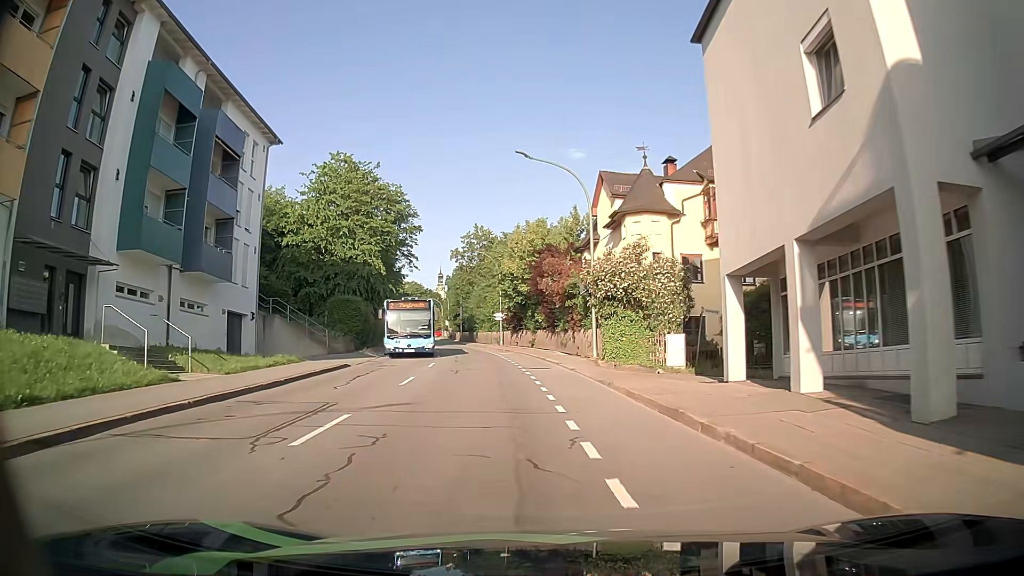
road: tertiary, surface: asphalt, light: Day
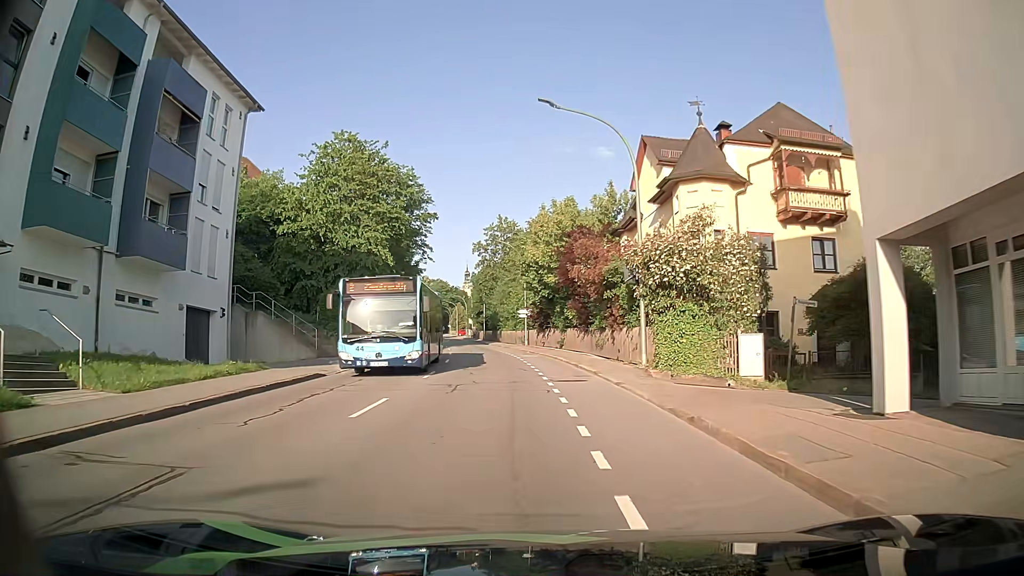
(-0.1, +6.5) m; -2°
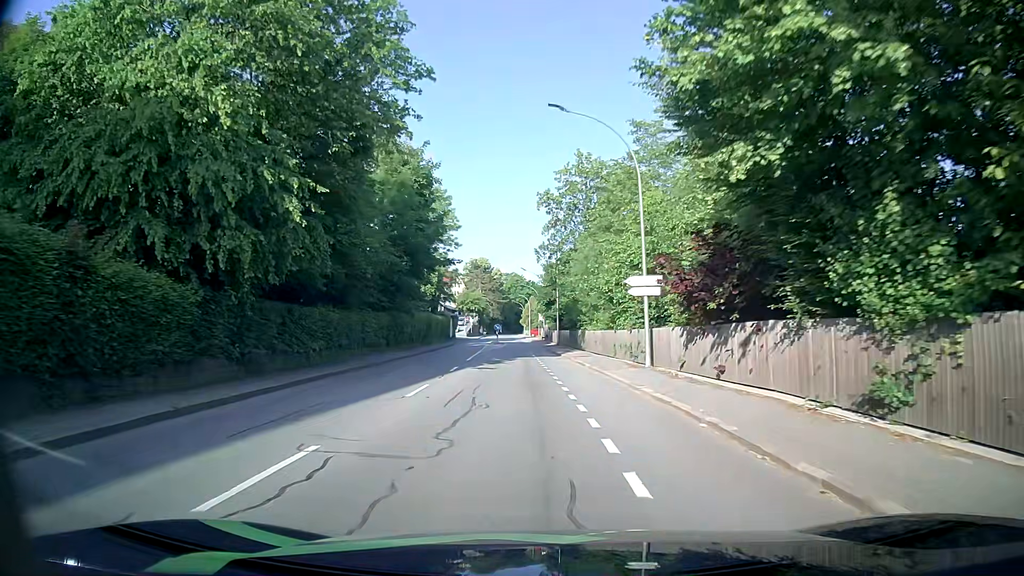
(-2.1, +33.1) m; -8°
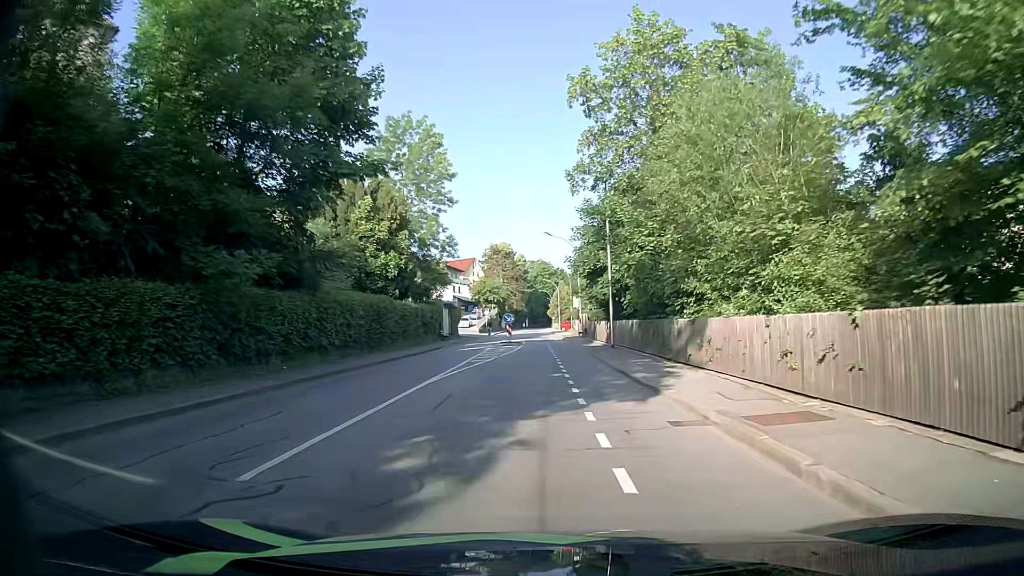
(-0.5, +25.9) m; -2°
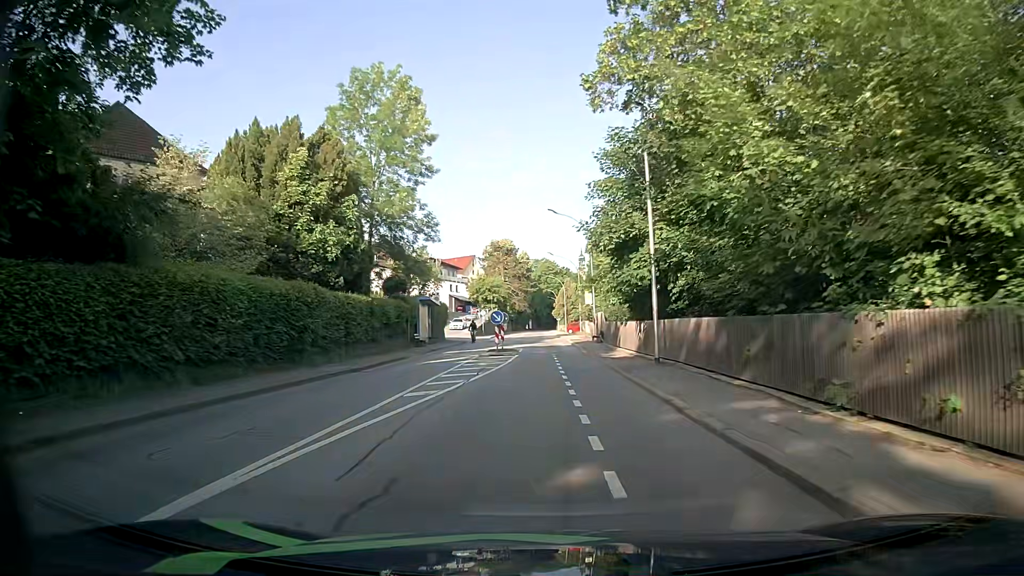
(0.0, +12.1) m; 0°
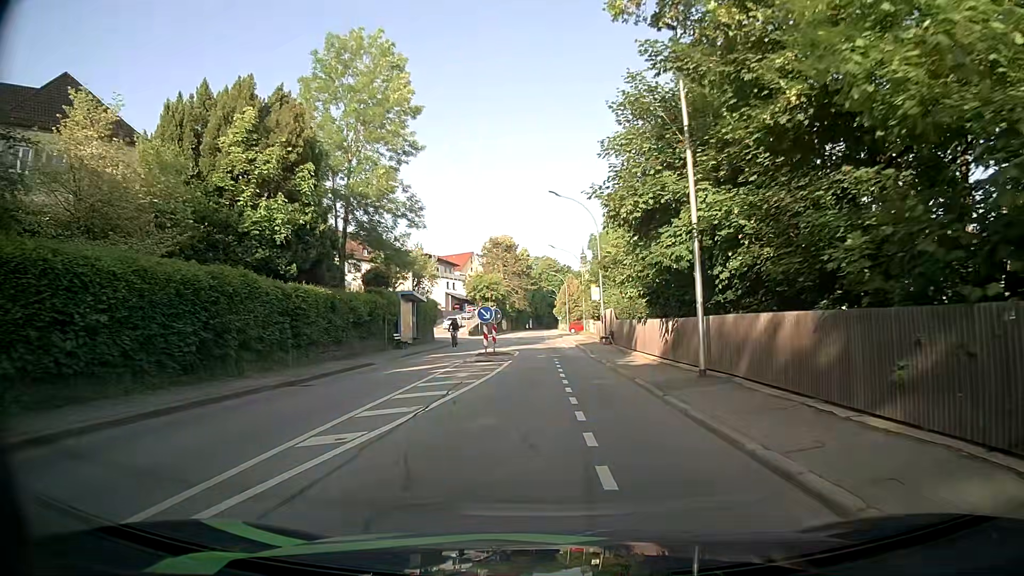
(0.0, +5.8) m; 0°
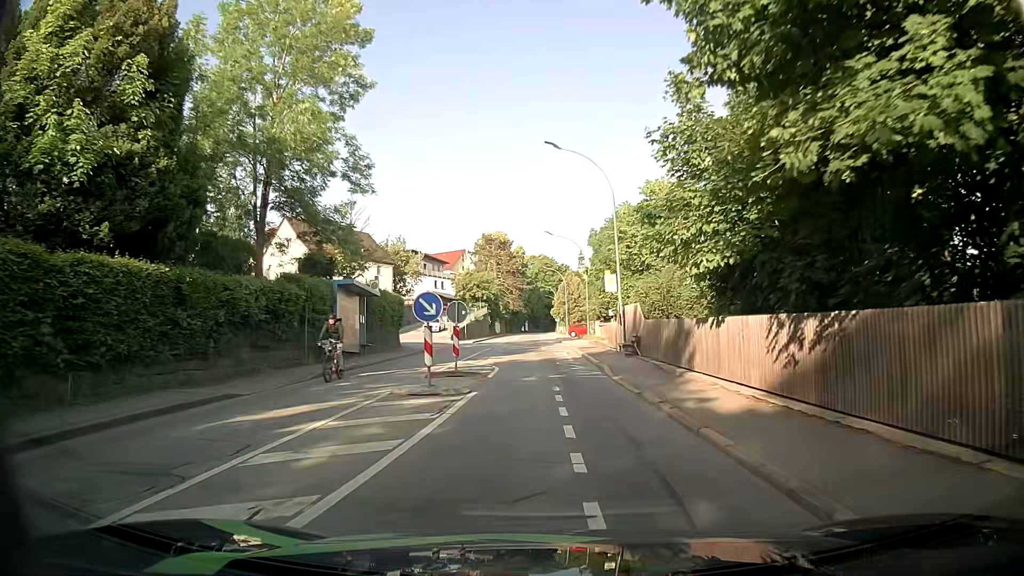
(0.0, +11.2) m; +1°
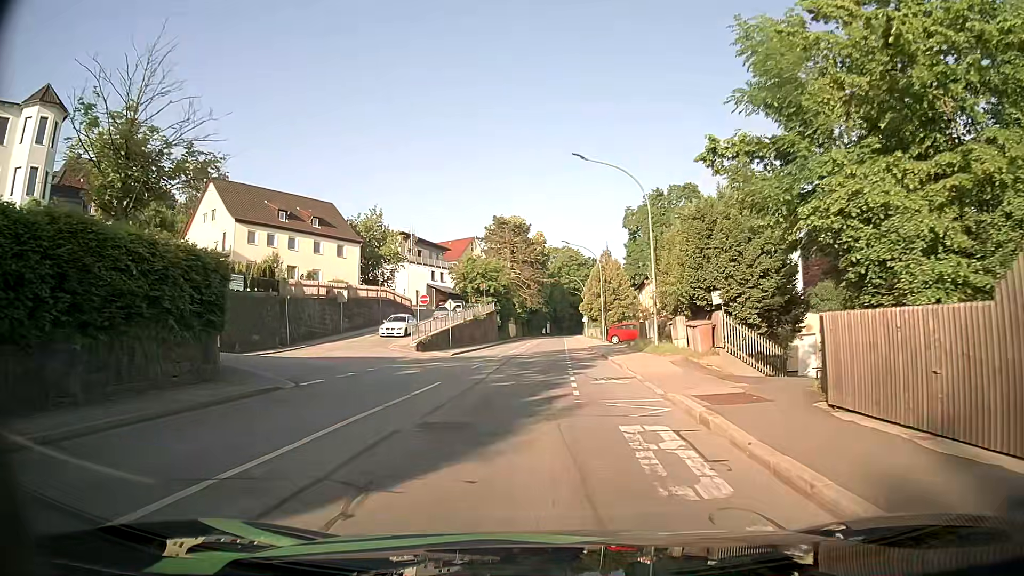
(-0.7, +25.7) m; -2°
(0, +10) (0, +20) (-1, +30) (-1, +40) (-1, +50) (-1, +60) (0, +70) (0, +80) (0, +90) (0, +100) m
